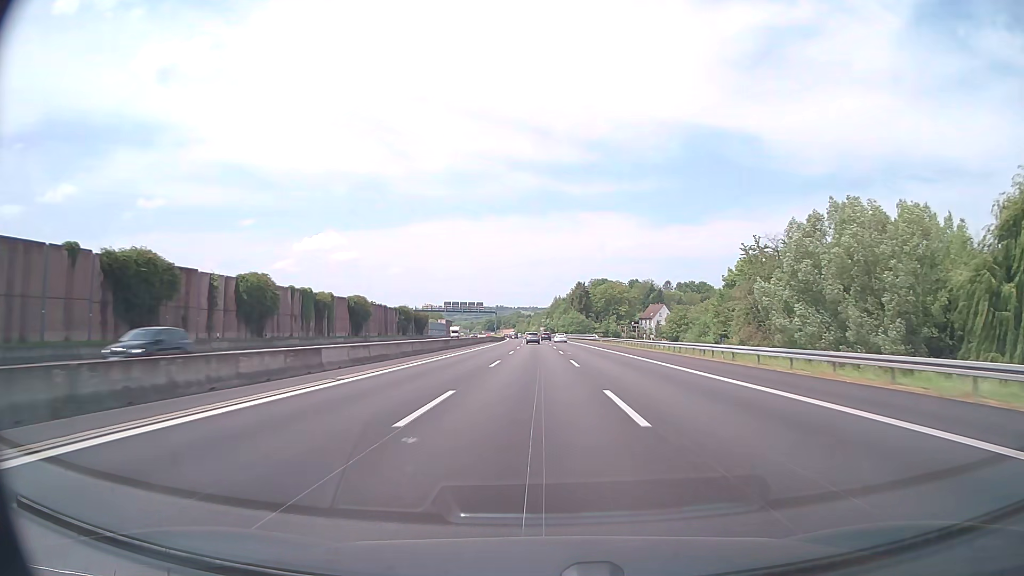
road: motorway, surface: asphalt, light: Day
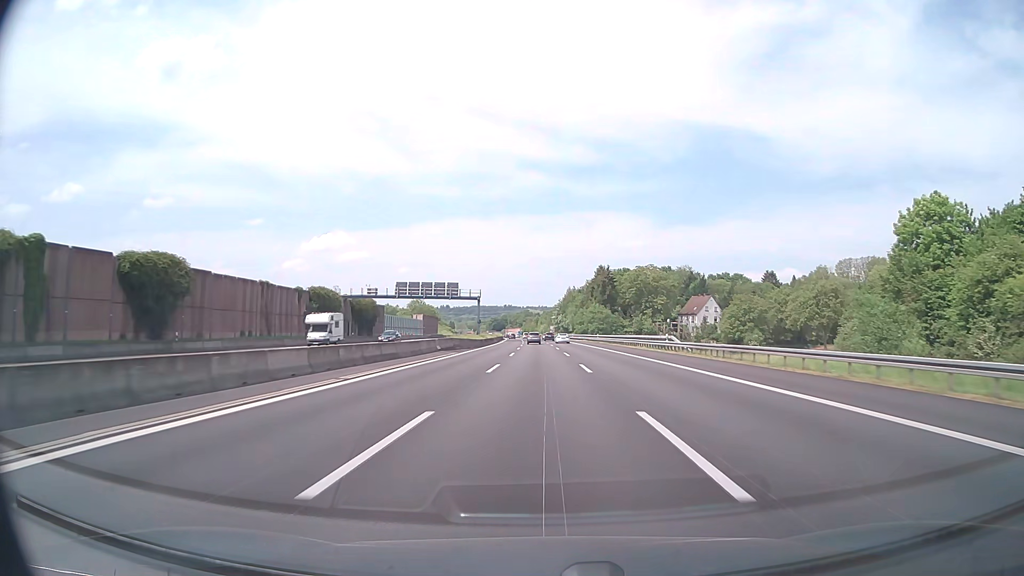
(-0.3, +58.1) m; -1°
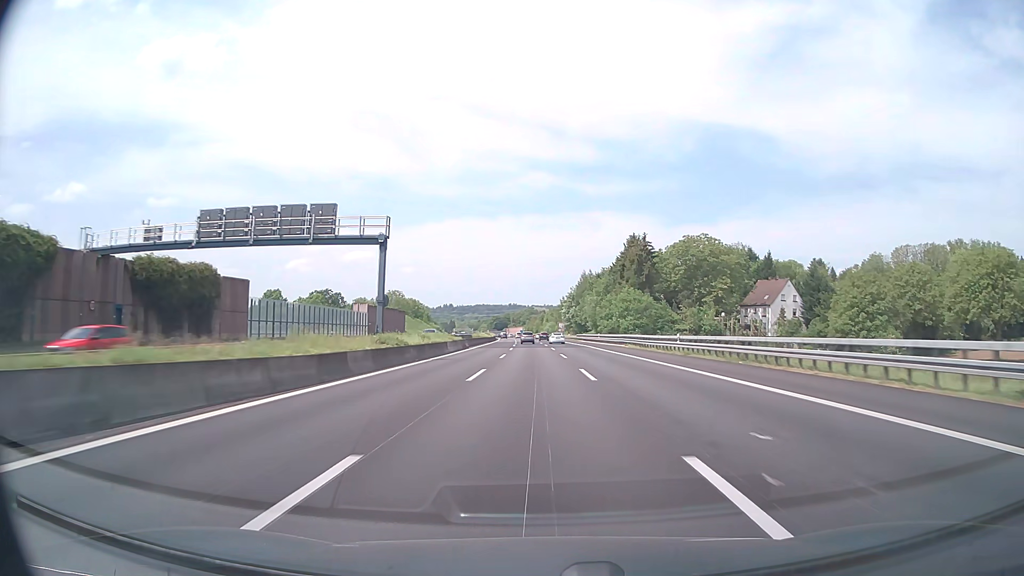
(-0.2, +58.1) m; 0°
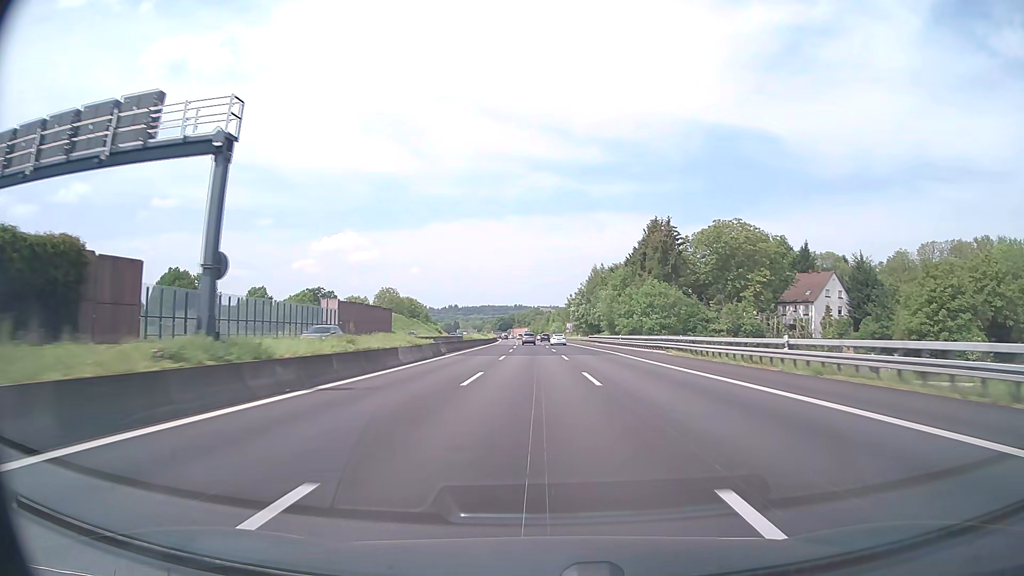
(-0.1, +19.4) m; 0°
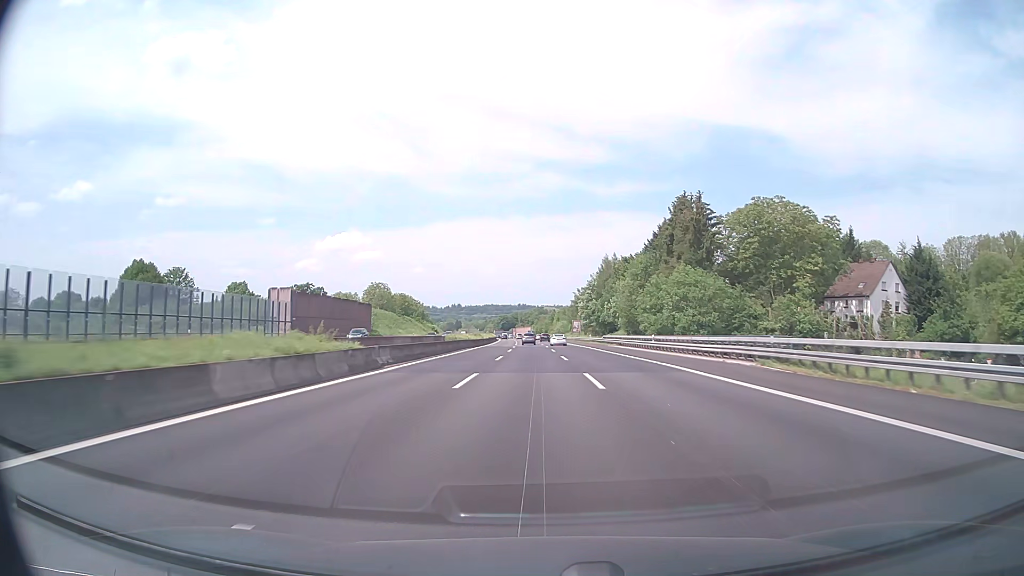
(-0.1, +19.4) m; 0°
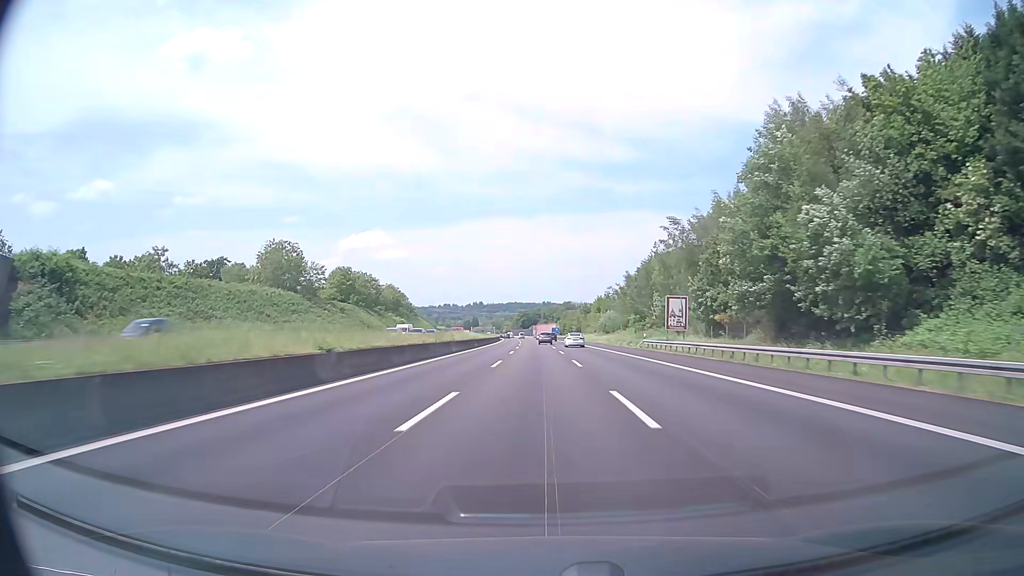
(-1.7, +96.9) m; -2°
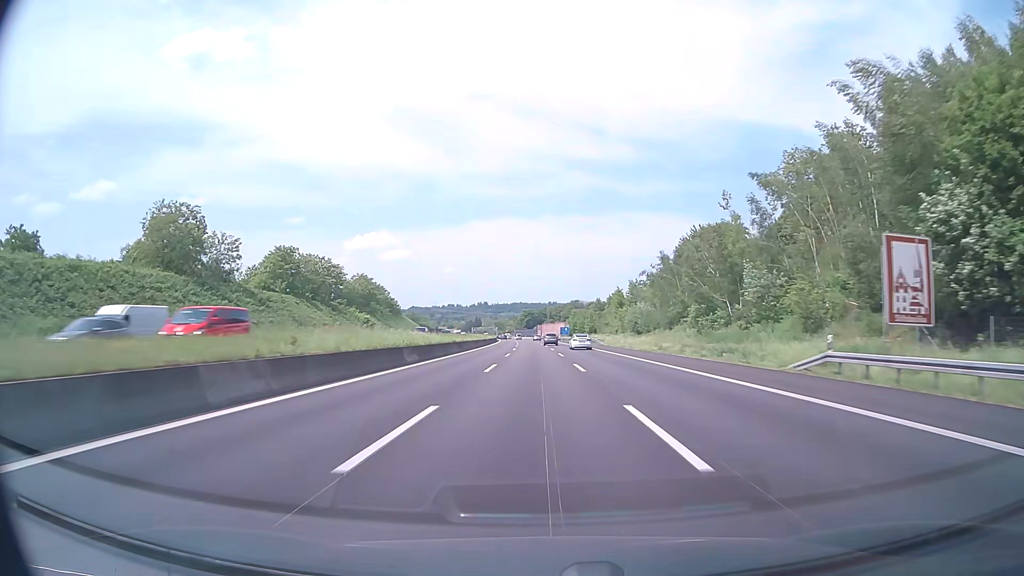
(-0.1, +38.8) m; 0°
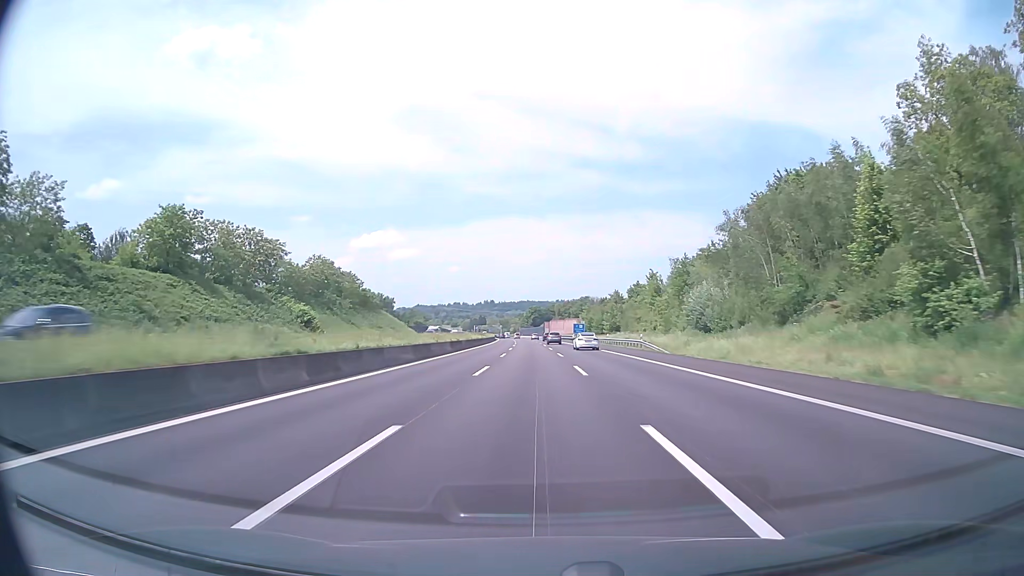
(-0.2, +38.7) m; -1°
(0, +10) (0, +20) (0, +30) (0, +40) (0, +50) (-1, +60) (-1, +70) (-1, +80) (-2, +90) (-2, +100) m
